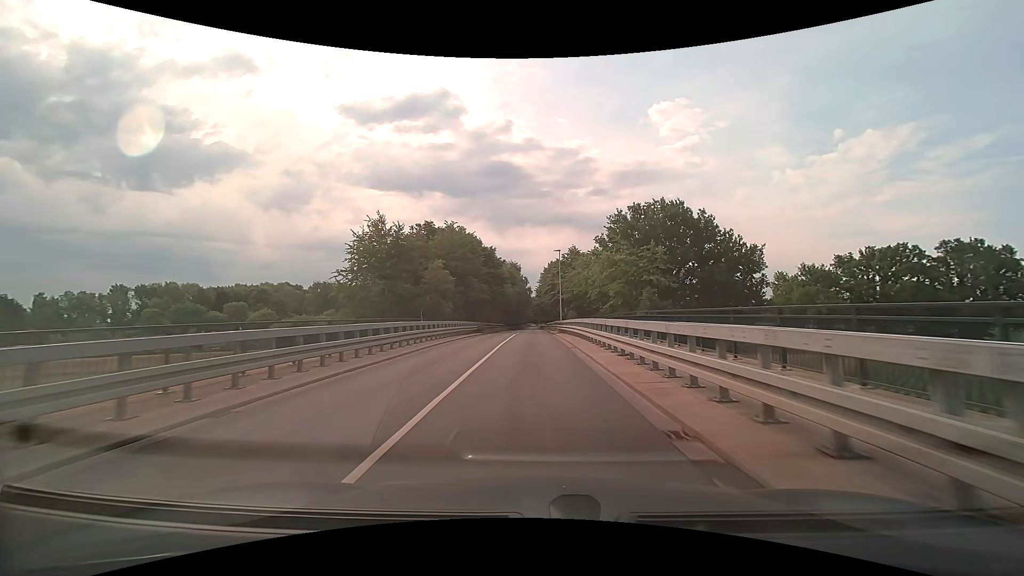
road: secondary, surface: asphalt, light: Day
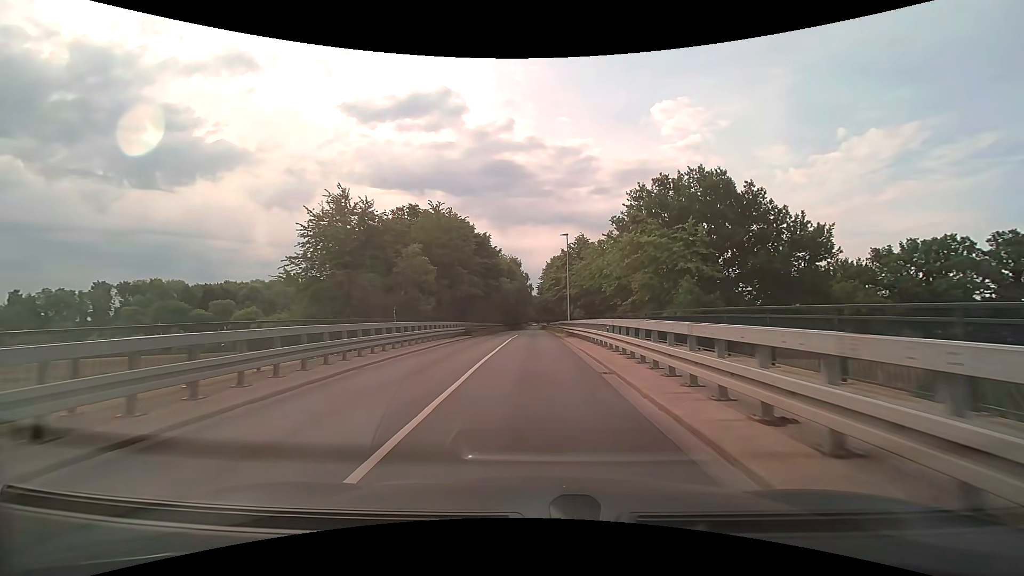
(0.0, +9.3) m; 0°
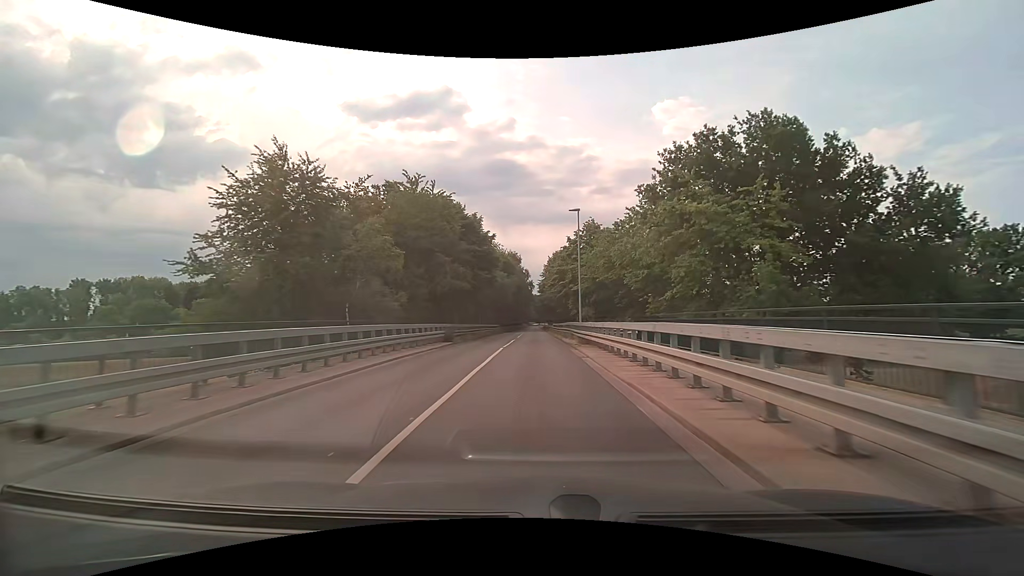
(0.0, +9.4) m; 0°
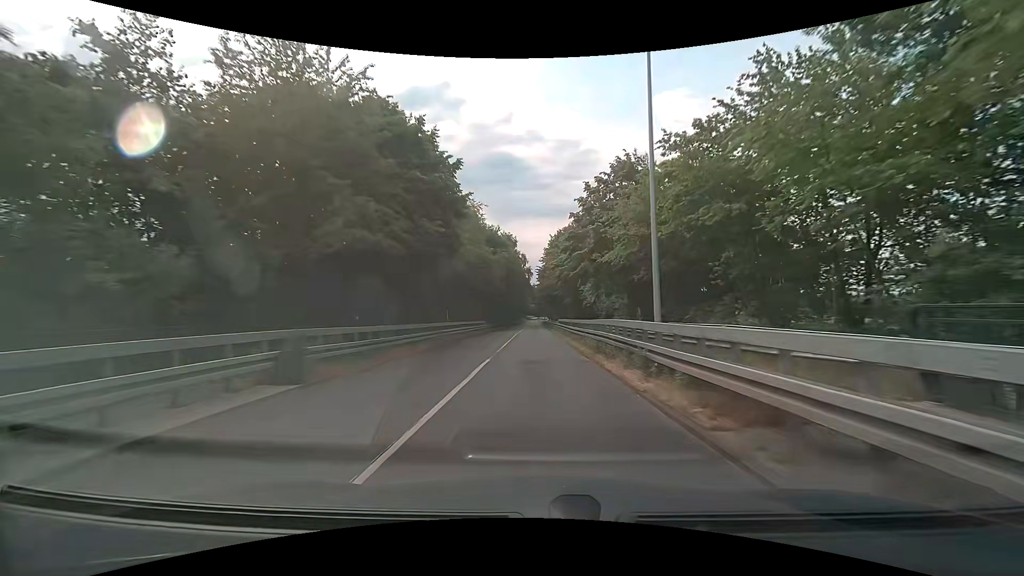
(0.0, +19.3) m; 0°
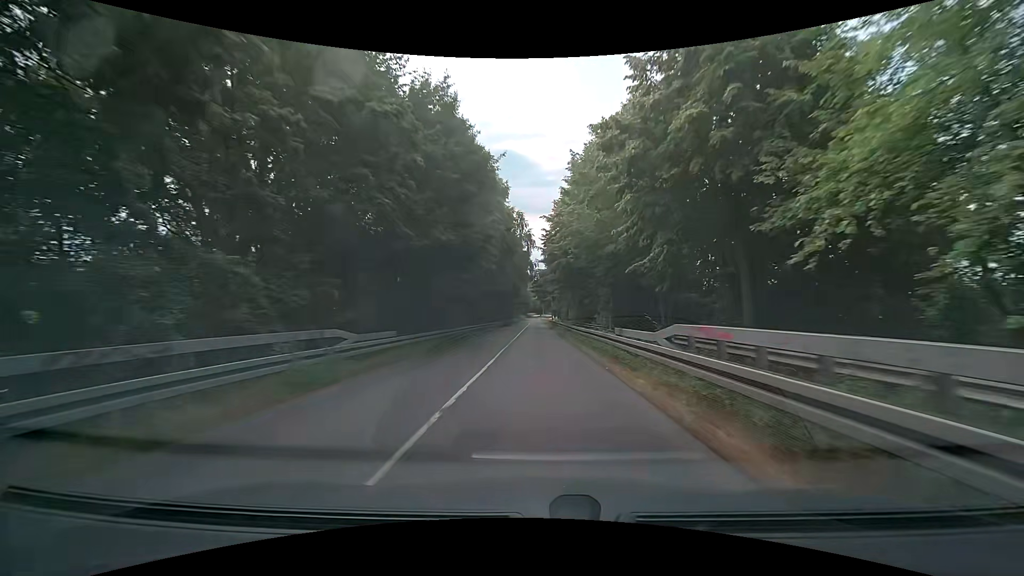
(-0.2, +39.7) m; -1°
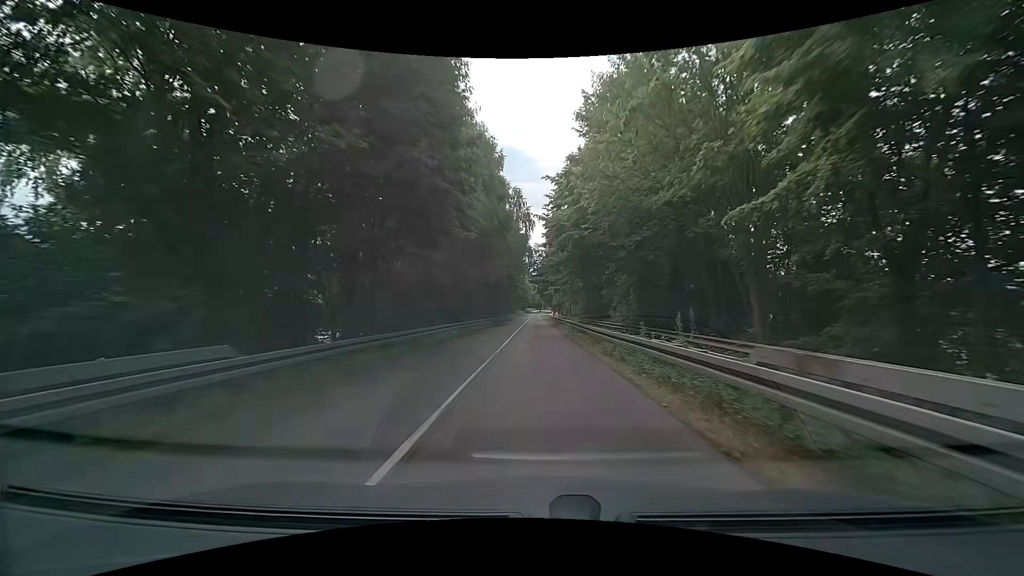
(+0.2, +9.9) m; +1°
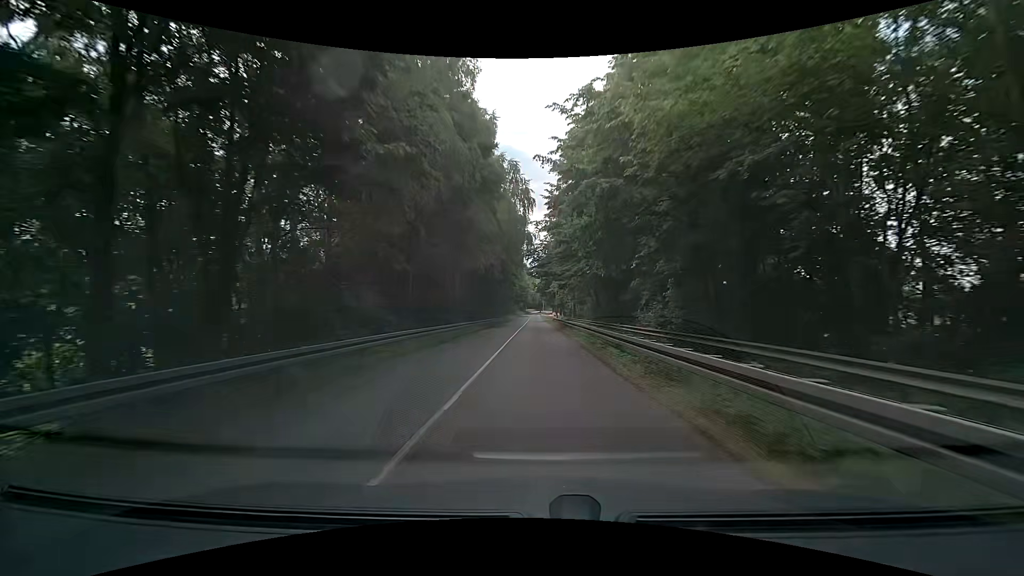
(-0.1, +10.0) m; 0°
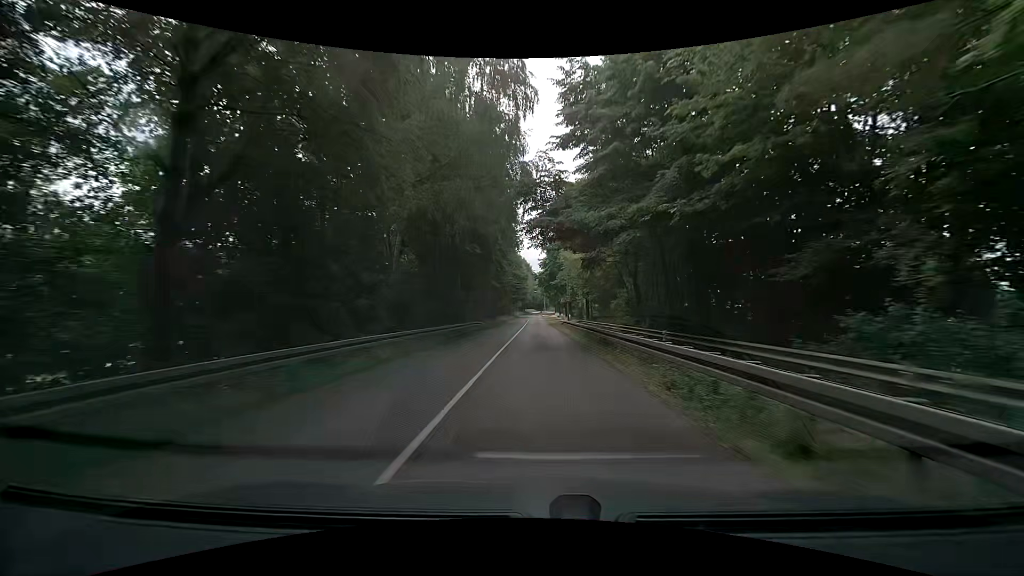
(0.0, +19.9) m; 0°
(0, +10) (0, +20) (0, +30) (0, +40) (0, +50) (0, +60) (0, +70) (0, +80) (0, +90) (0, +100) m
